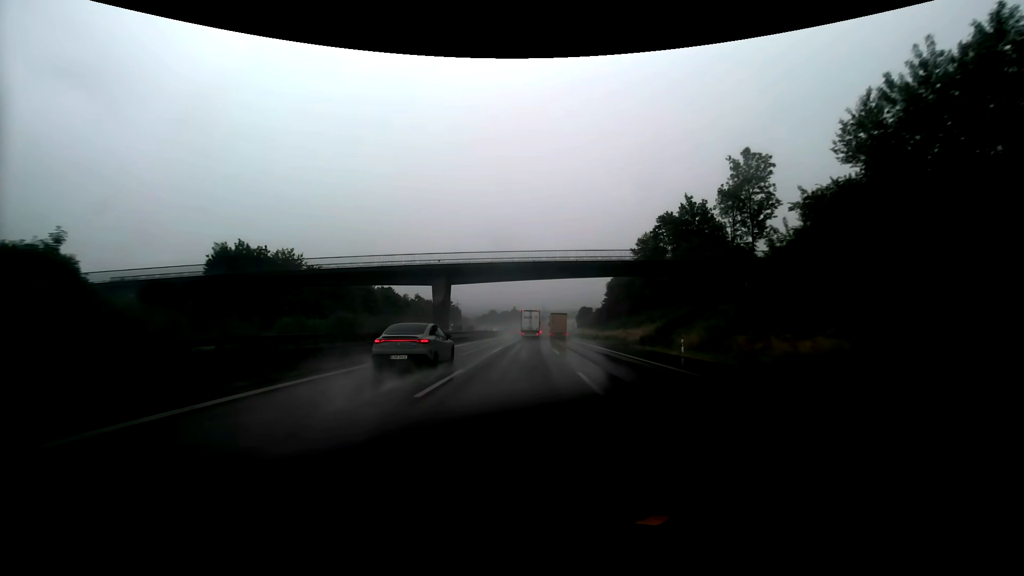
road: motorway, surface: asphalt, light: Day
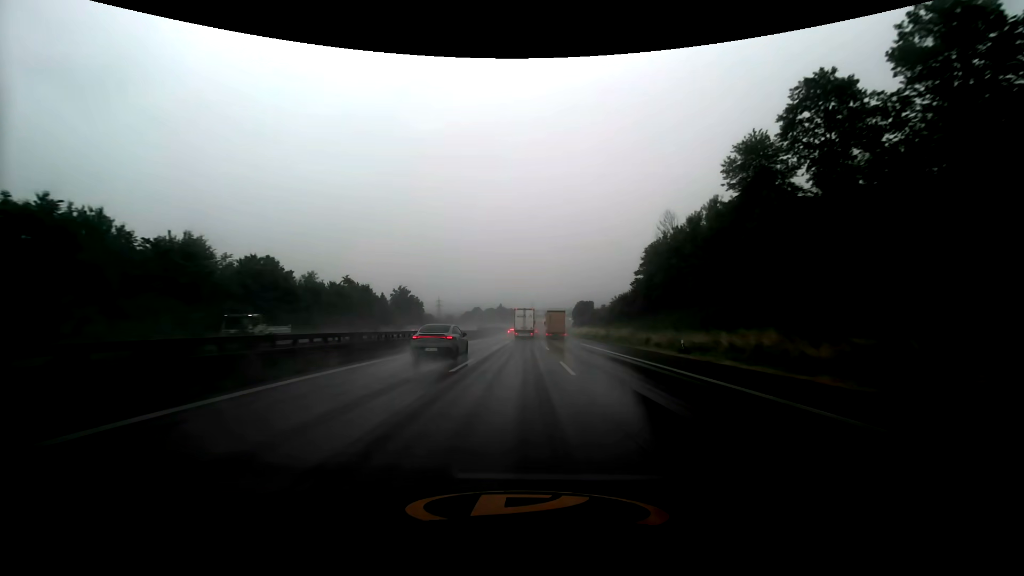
(+0.7, +49.0) m; +1°
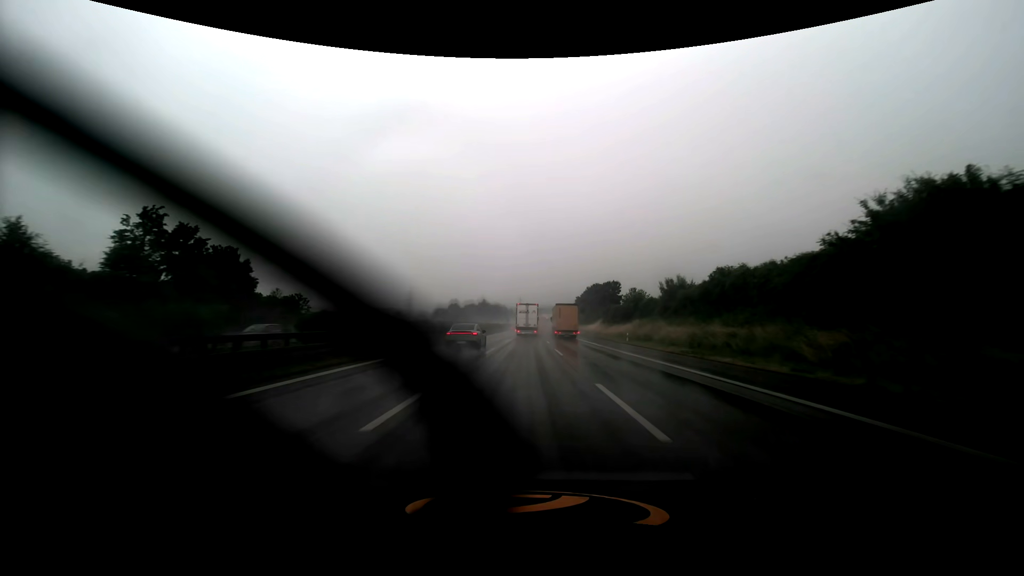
(+0.4, +81.2) m; +1°
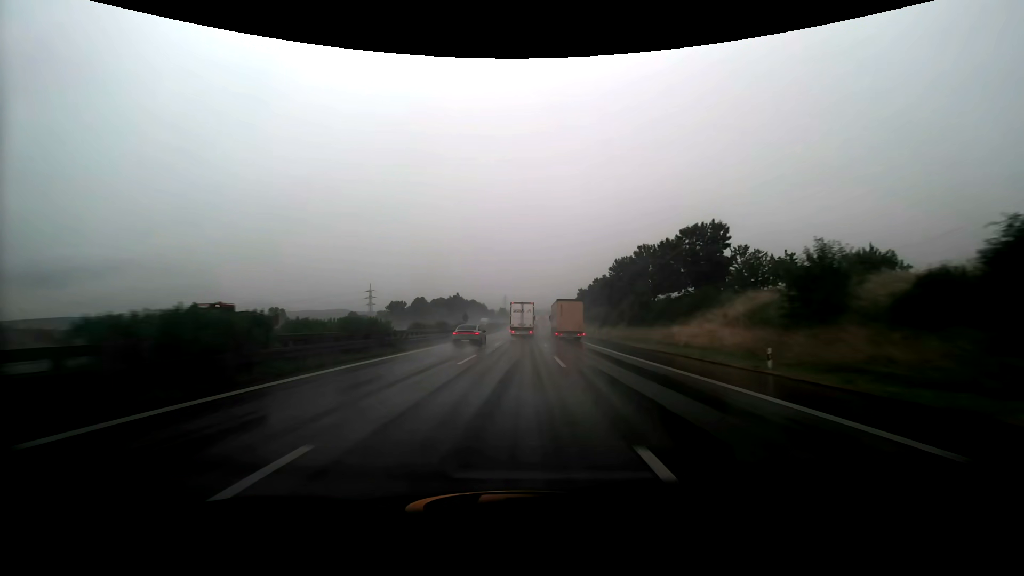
(+1.2, +79.4) m; +2°
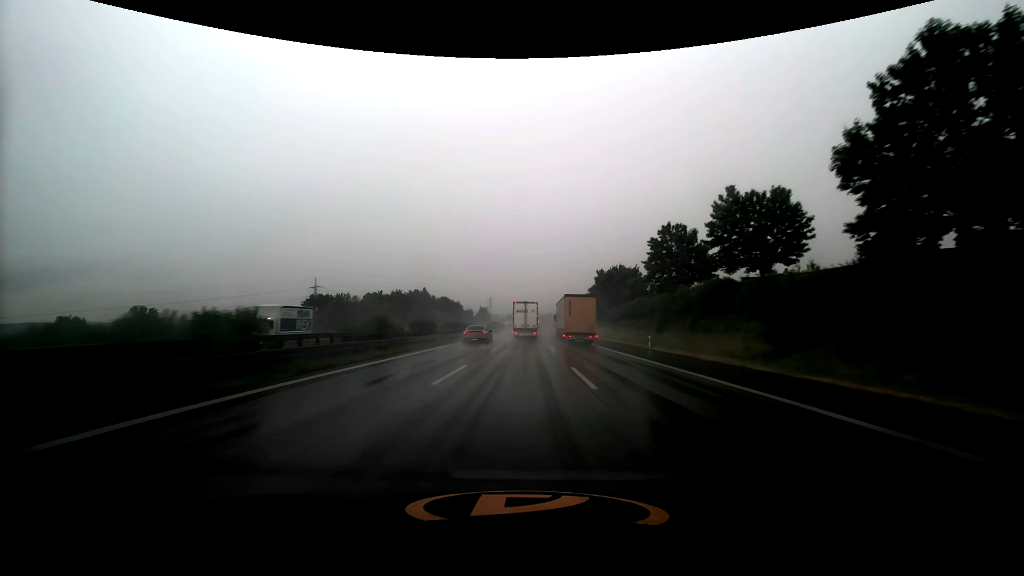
(+0.5, +78.6) m; +1°
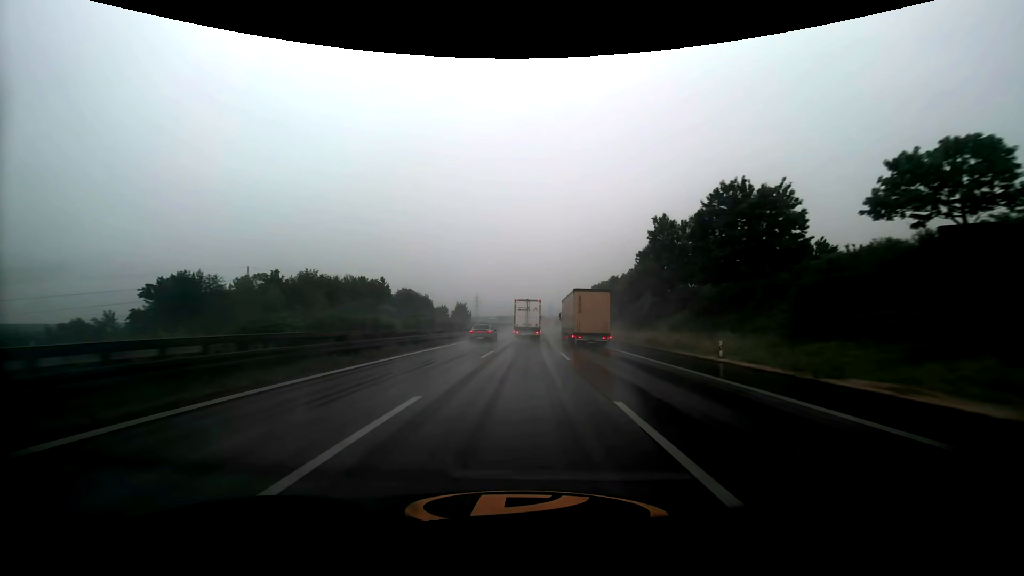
(+0.5, +62.6) m; +1°
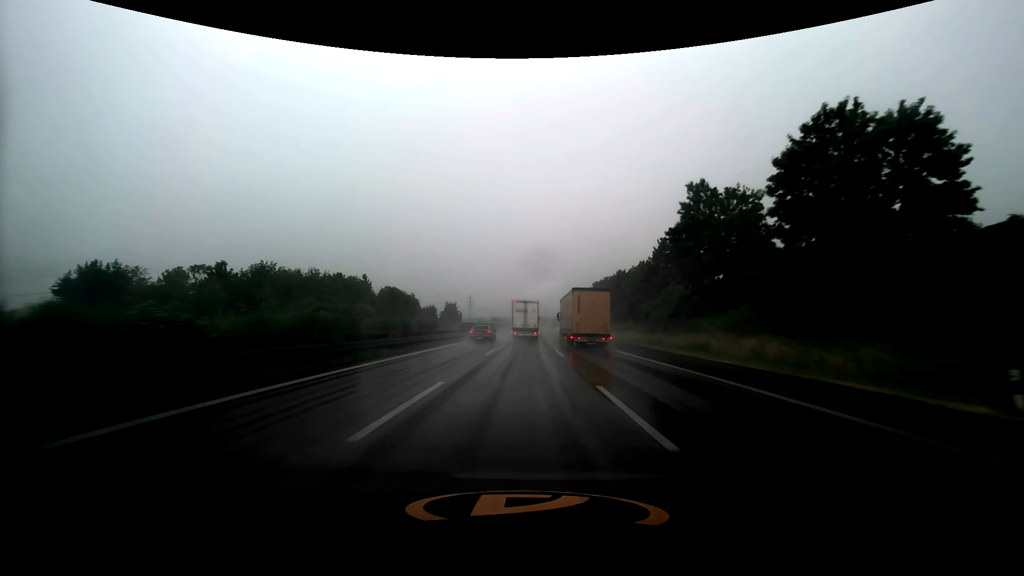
(+0.1, +15.5) m; +1°
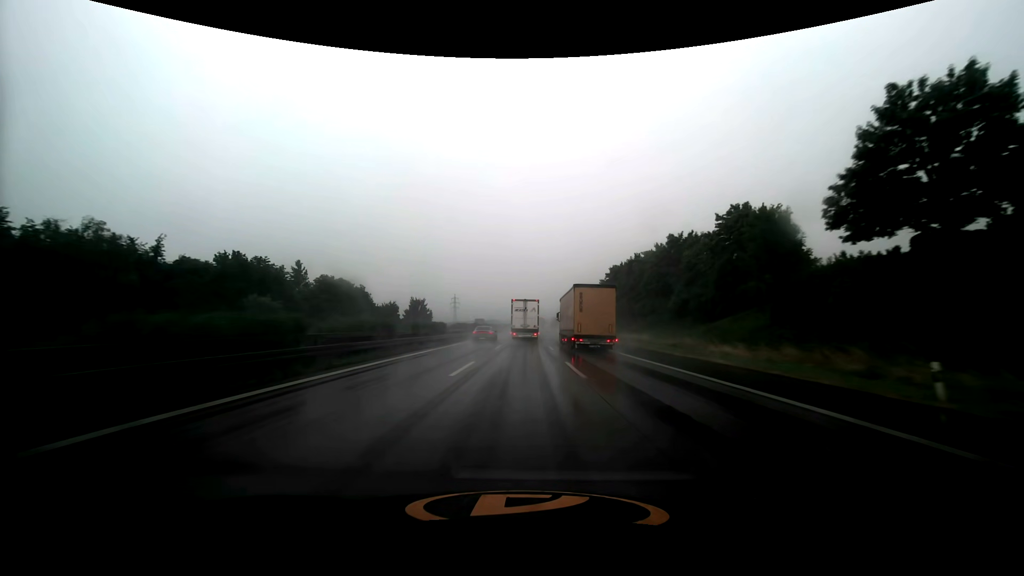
(+0.4, +46.4) m; +1°
(0, +10) (0, +20) (0, +30) (0, +40) (0, +50) (0, +60) (+1, +70) (+1, +80) (+1, +90) (+1, +100) m
